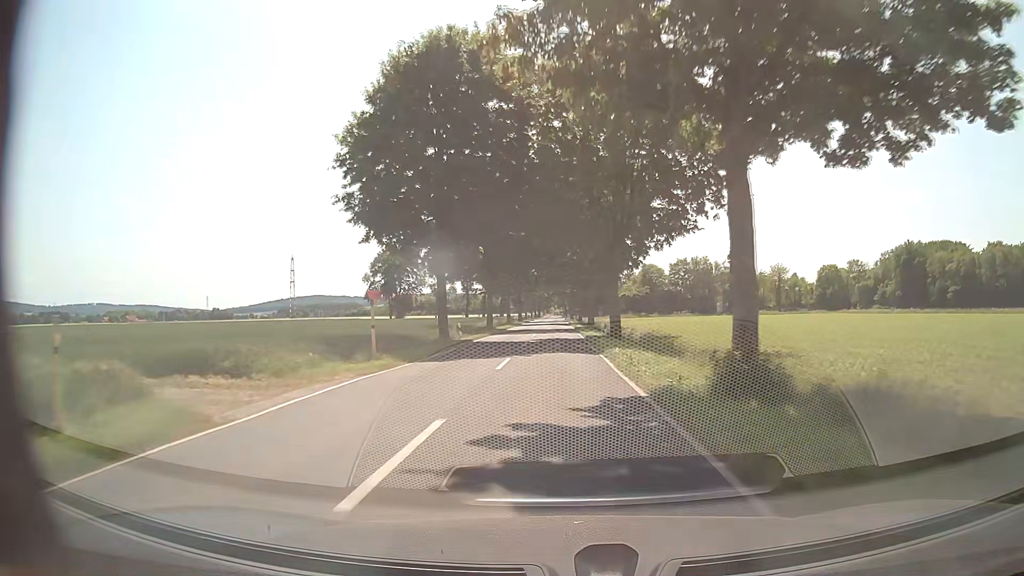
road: tertiary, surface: asphalt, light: Day
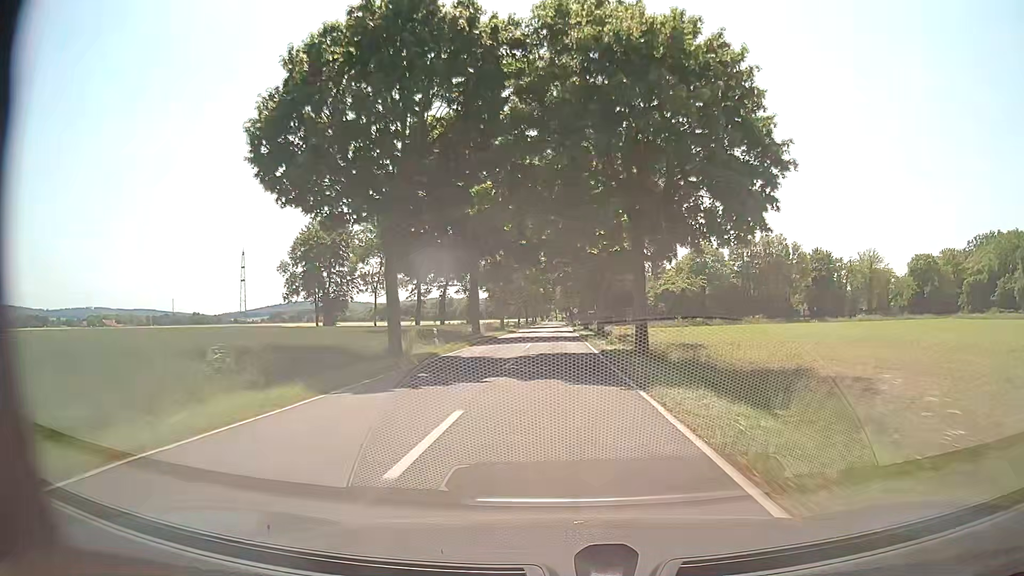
(-0.3, +59.1) m; 0°
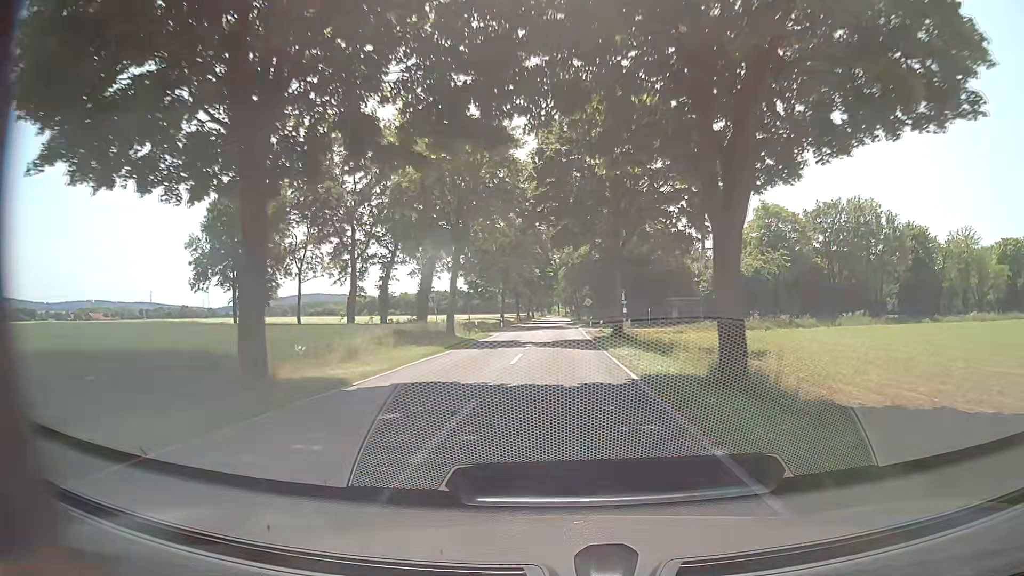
(-0.2, +35.4) m; 0°
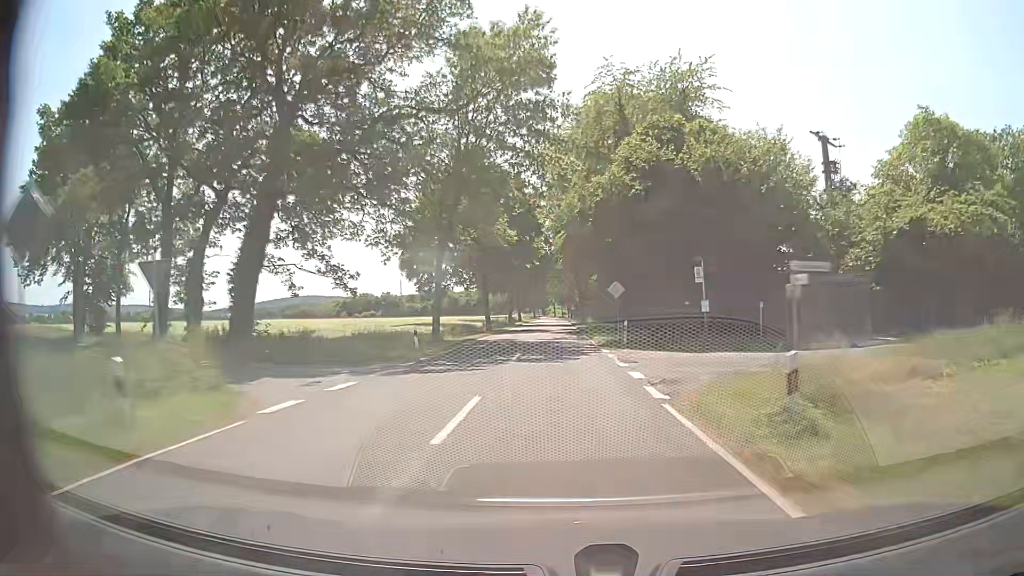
(+0.1, +35.5) m; 0°
